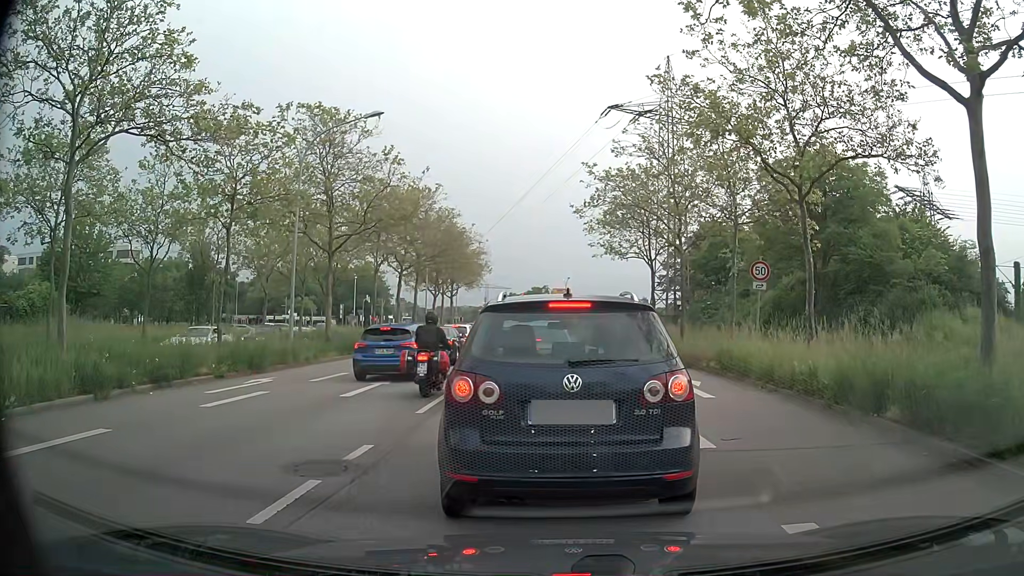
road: primary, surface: asphalt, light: Day
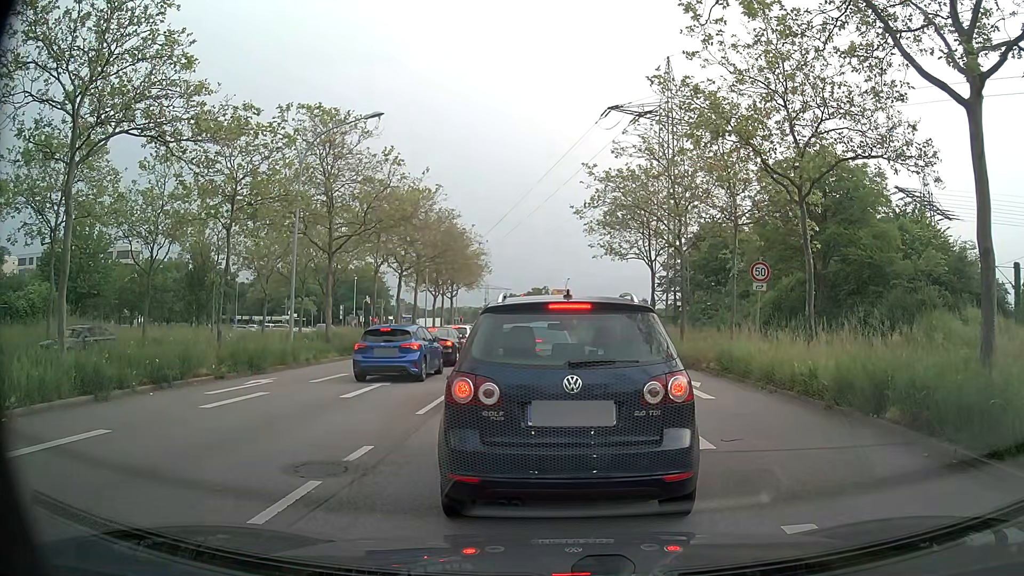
(0.0, +0.1) m; 0°
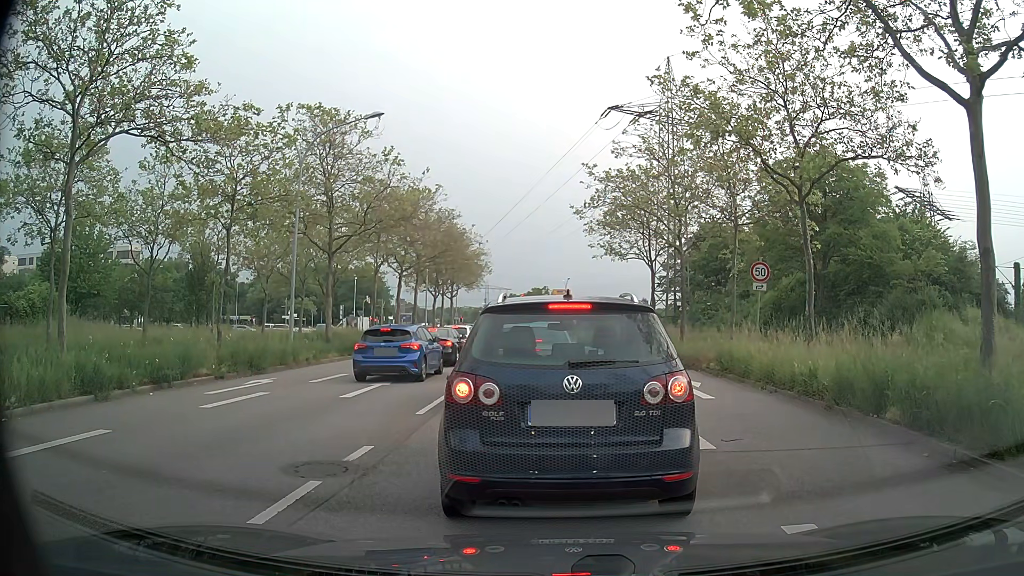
(0.0, 0.0) m; 0°
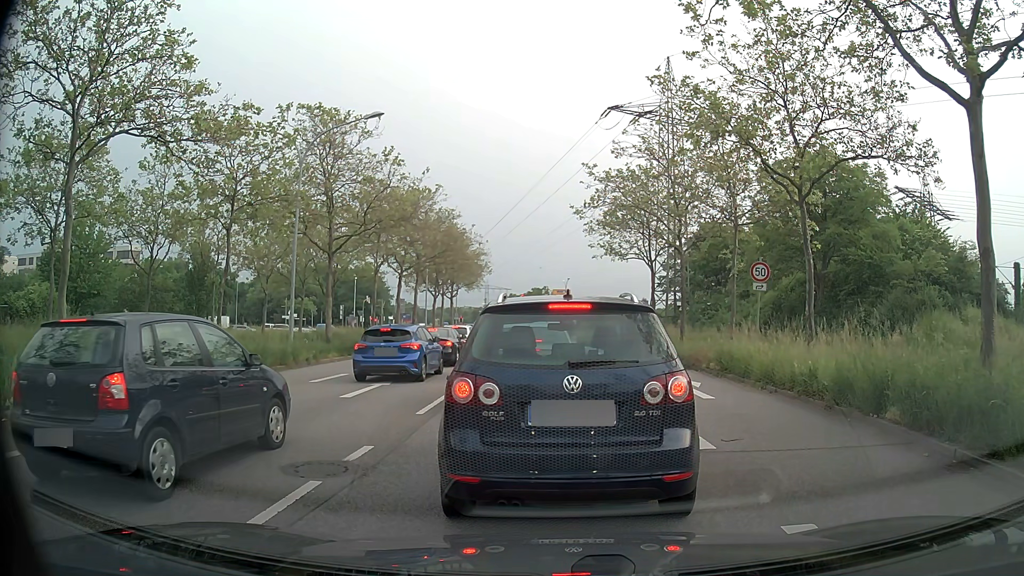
(0.0, 0.0) m; 0°
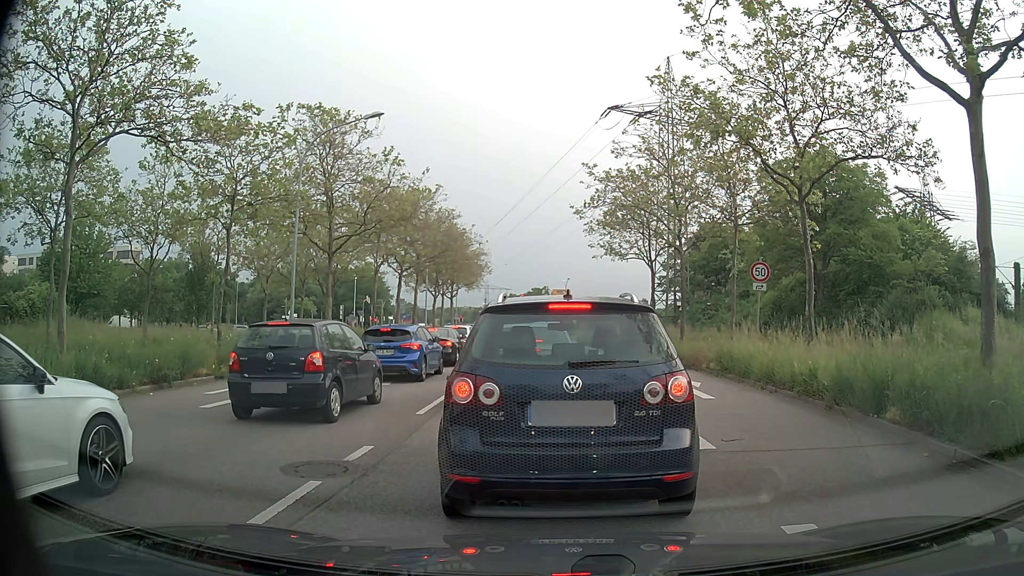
(0.0, 0.0) m; 0°
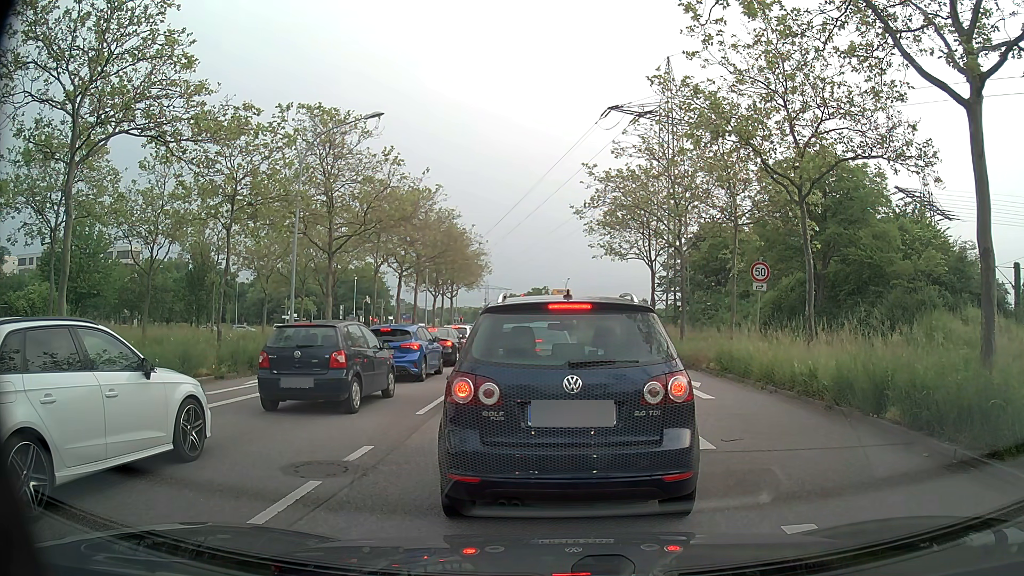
(0.0, 0.0) m; 0°
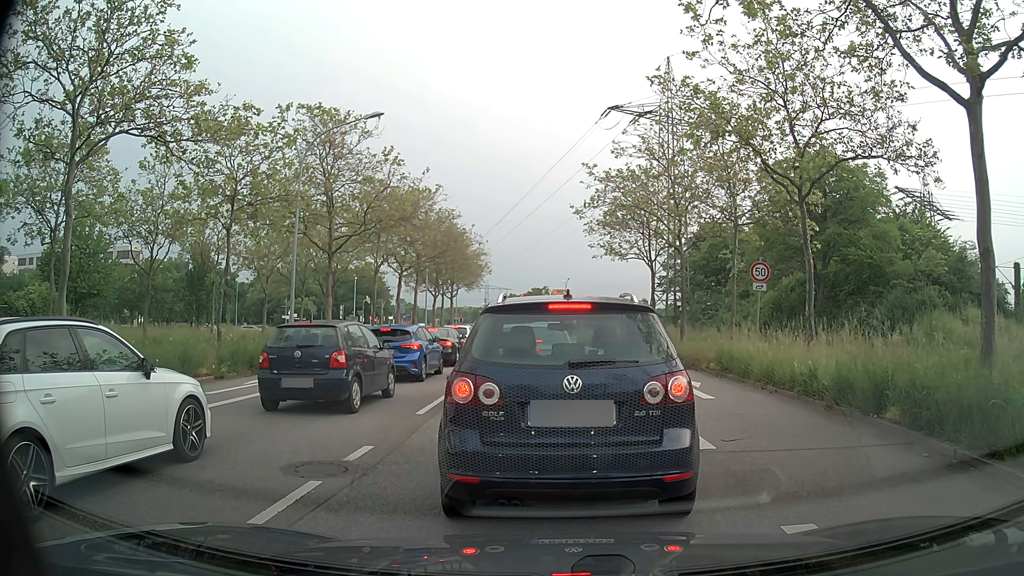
(0.0, 0.0) m; 0°
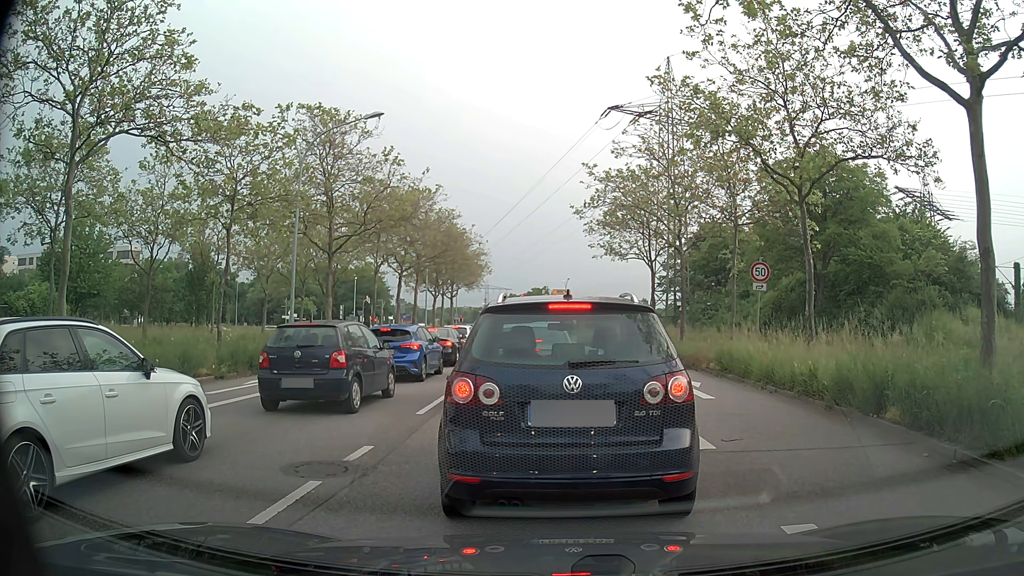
(0.0, 0.0) m; 0°
